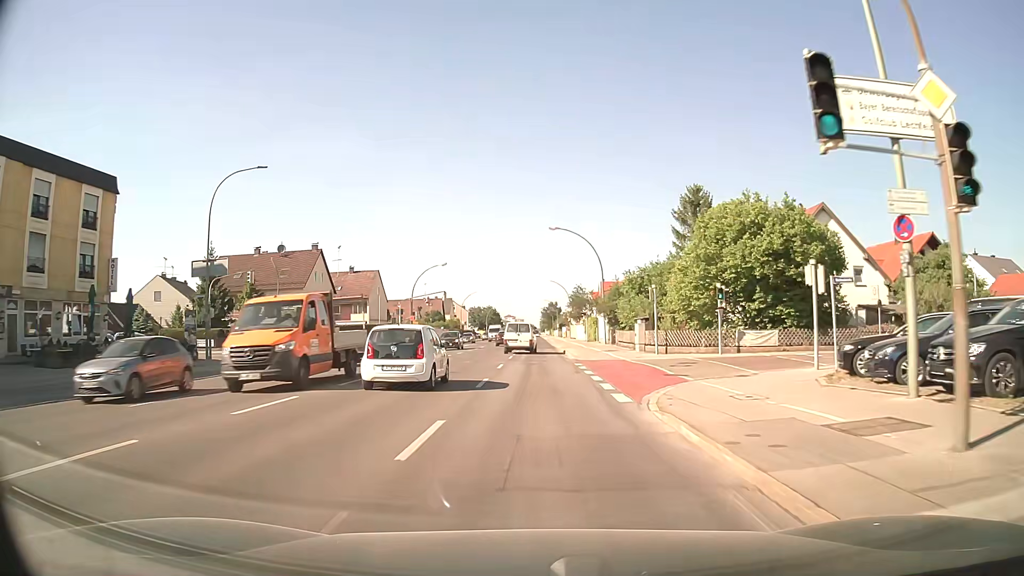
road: secondary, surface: asphalt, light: Day
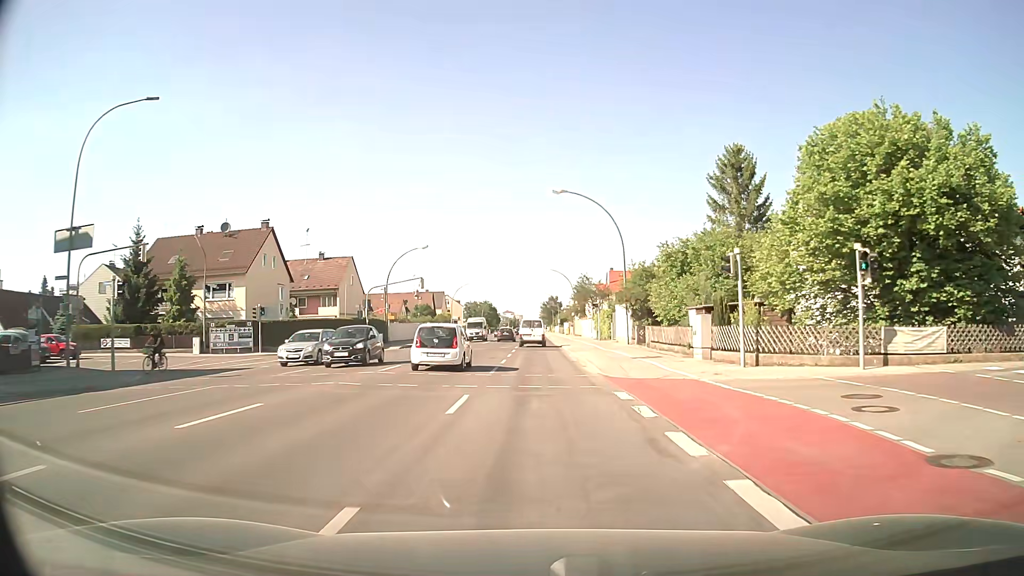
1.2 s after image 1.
(+0.1, +14.0) m; +1°
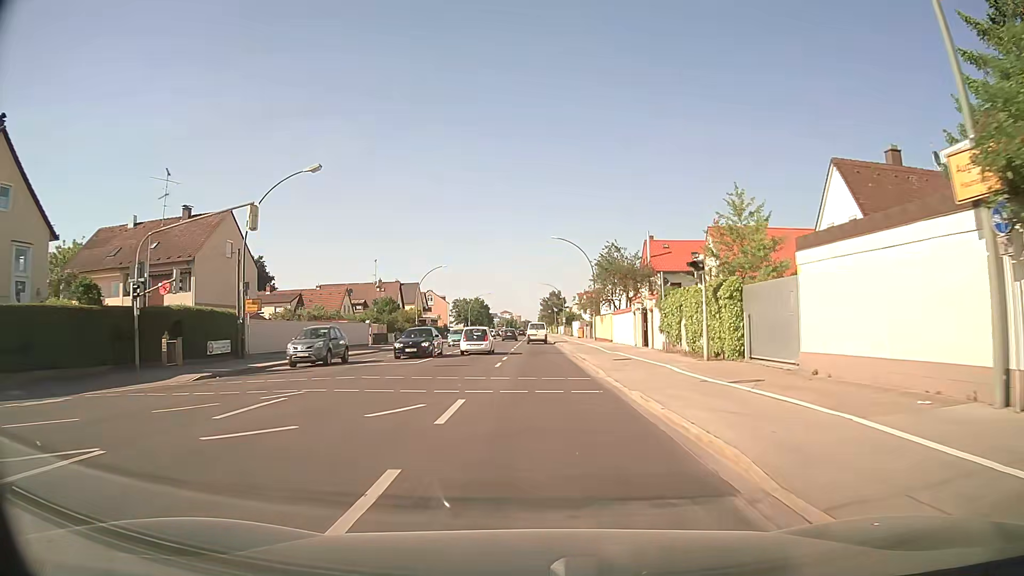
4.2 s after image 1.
(0.0, +35.2) m; 0°
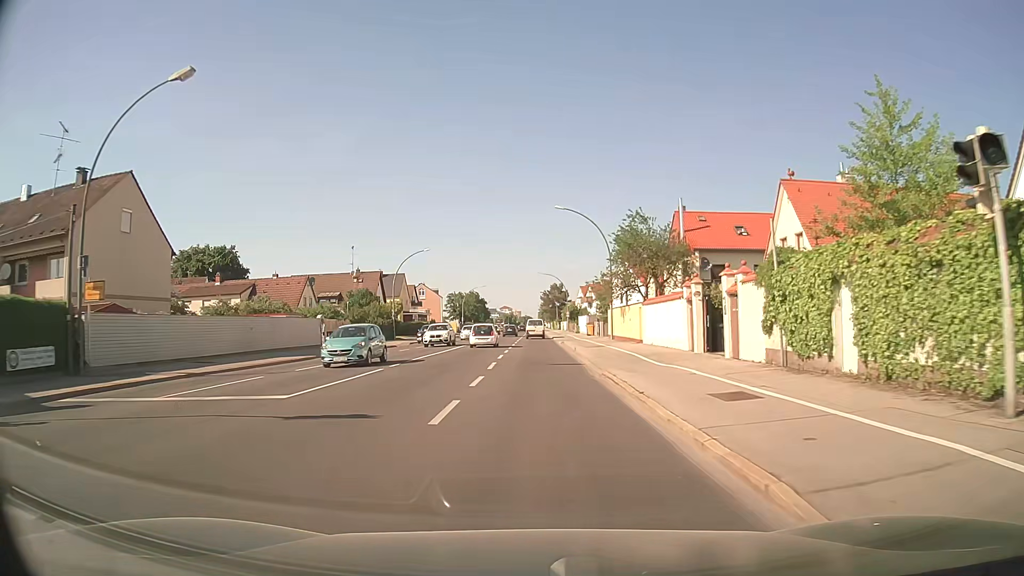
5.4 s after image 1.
(+0.1, +14.5) m; 0°
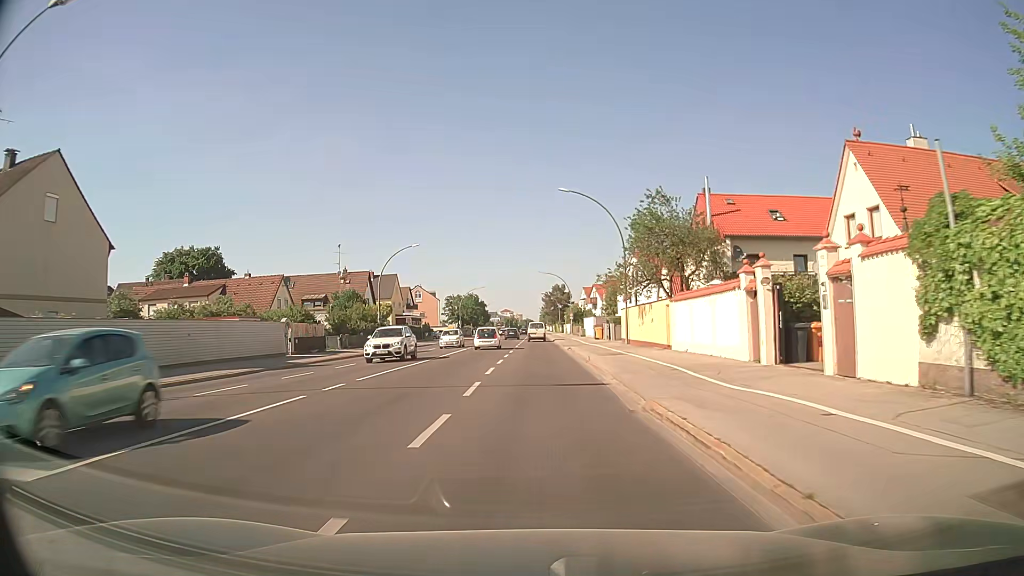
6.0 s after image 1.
(0.0, +7.5) m; 0°
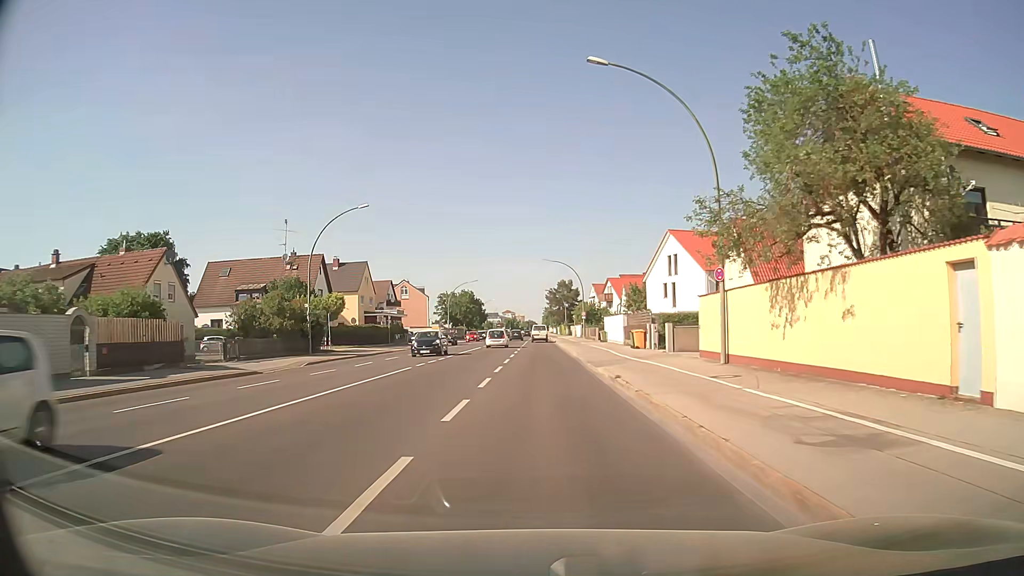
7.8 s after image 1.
(-0.1, +21.6) m; 0°
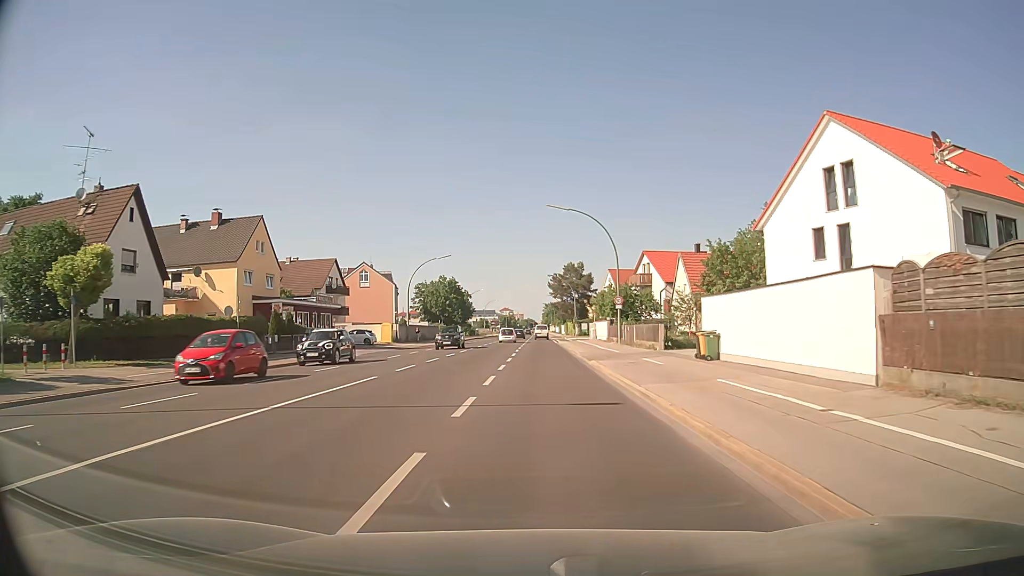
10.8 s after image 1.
(+0.1, +36.0) m; 0°
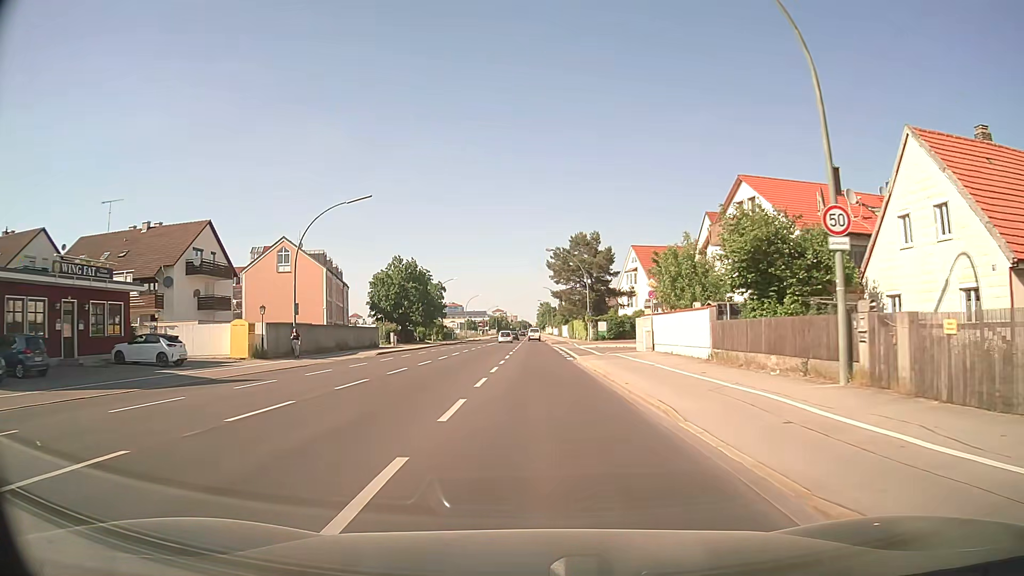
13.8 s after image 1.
(0.0, +36.3) m; 0°
(0, +10) (0, +20) (0, +30) (0, +40) (0, +50) (0, +60) (-1, +70) (-1, +80) (-1, +90) (-1, +100) m
